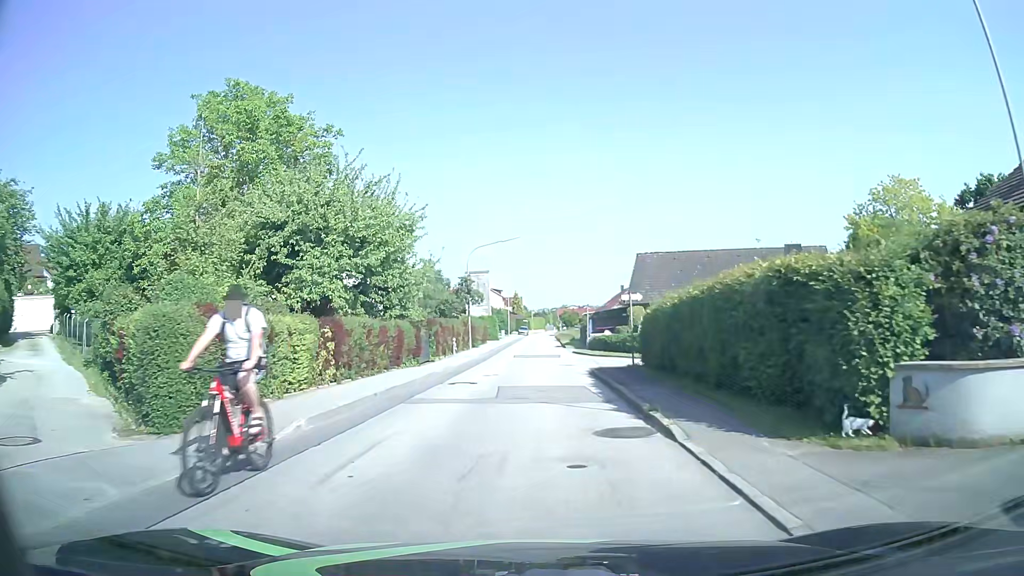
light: Day
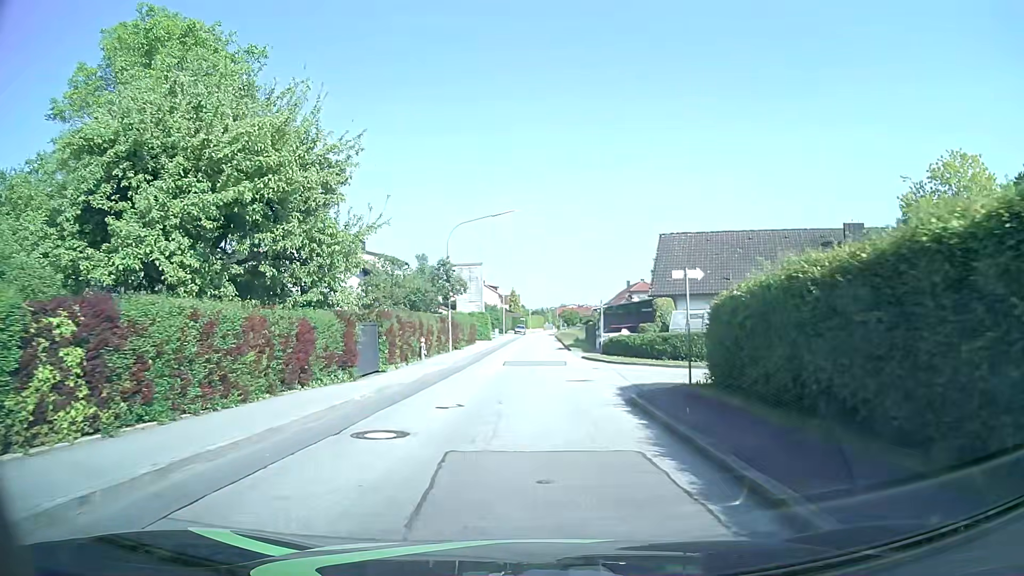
(-0.1, +9.6) m; 0°
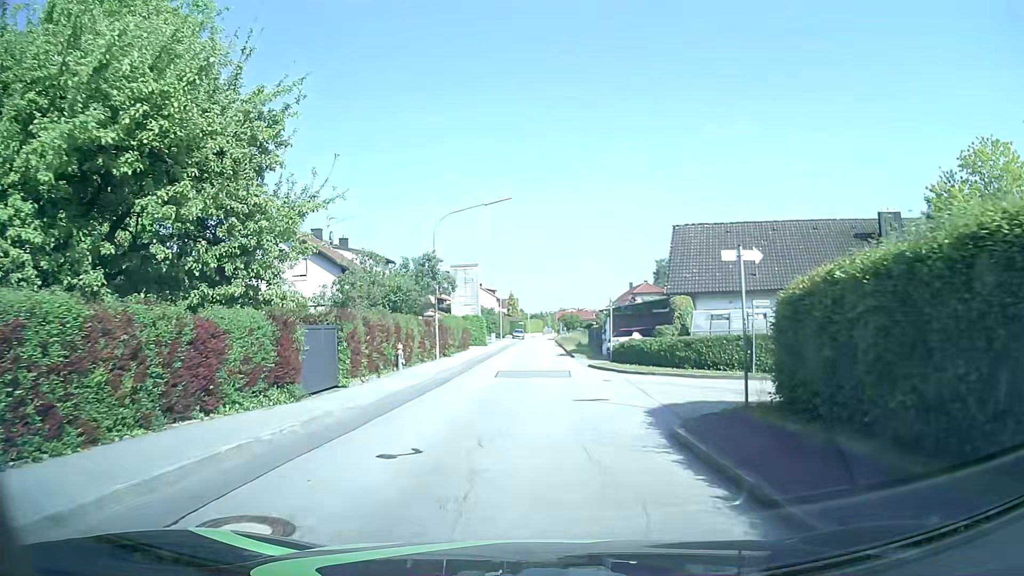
(0.0, +4.3) m; +2°
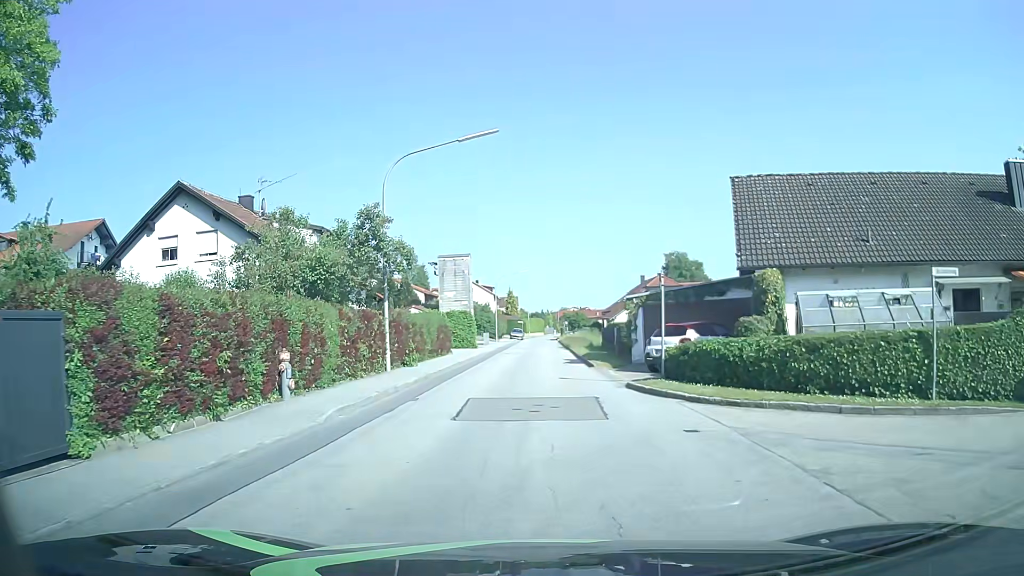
(-0.2, +10.6) m; -1°
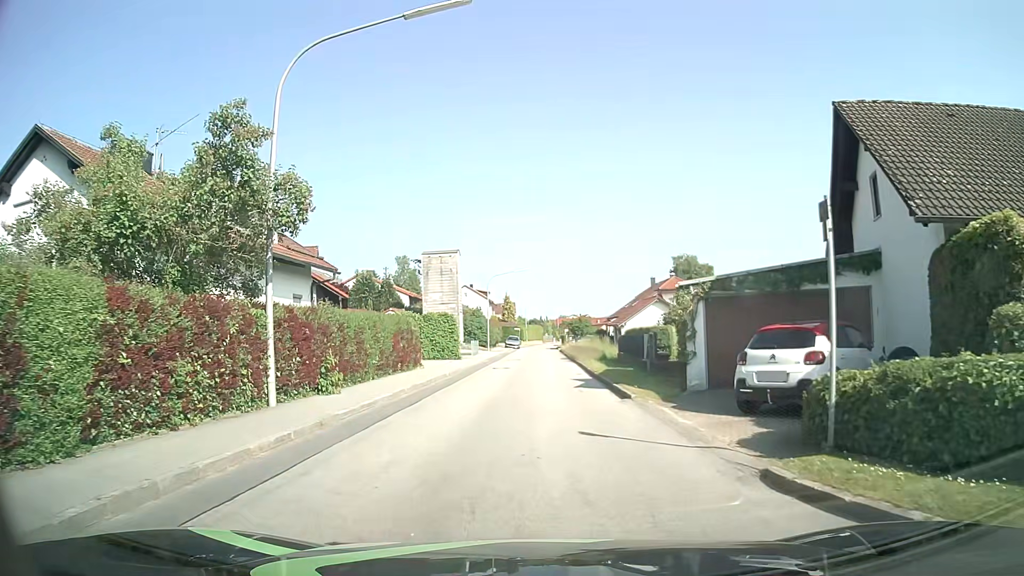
(0.0, +9.5) m; 0°
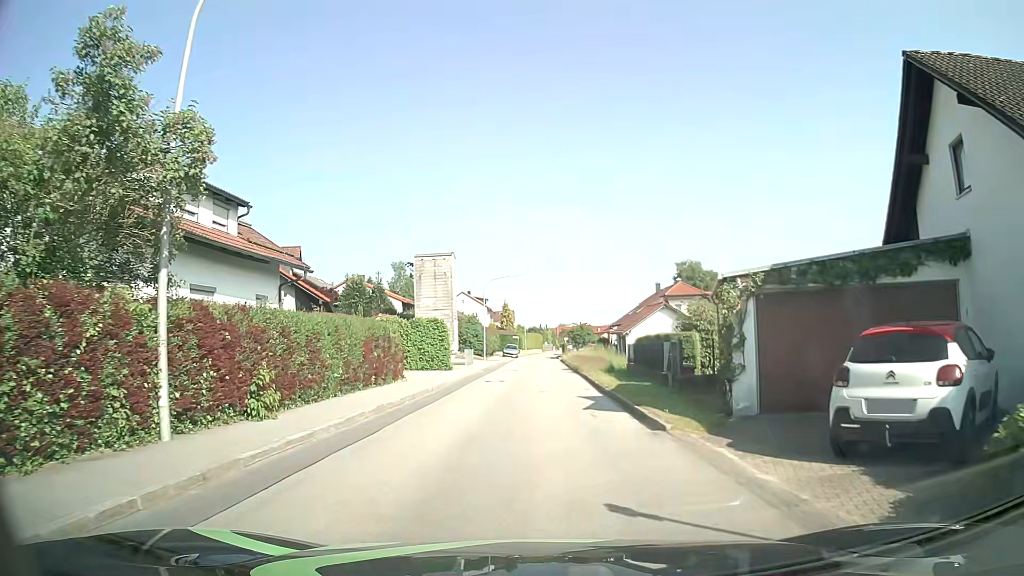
(0.0, +3.8) m; 0°
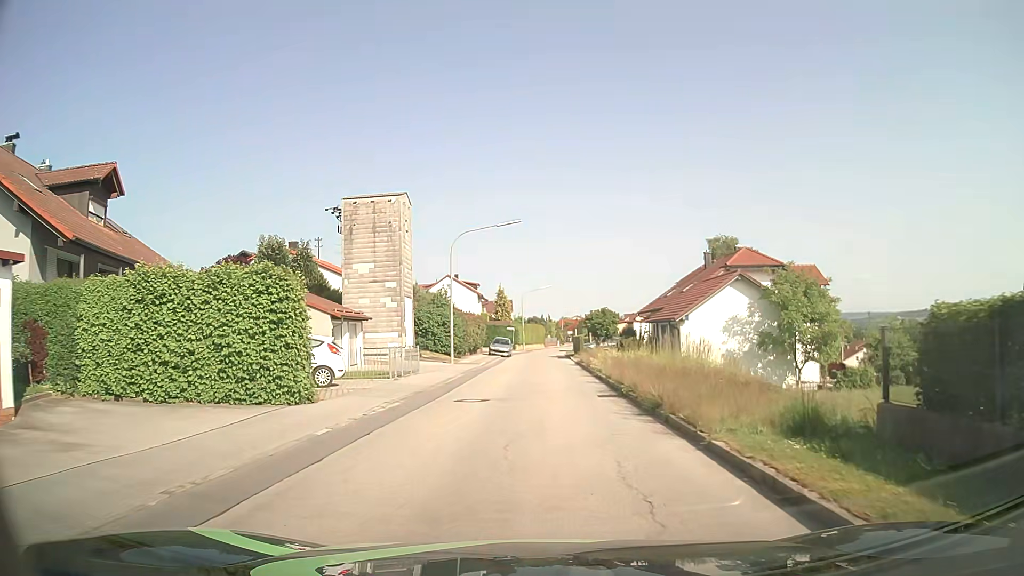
(+0.1, +23.0) m; 0°
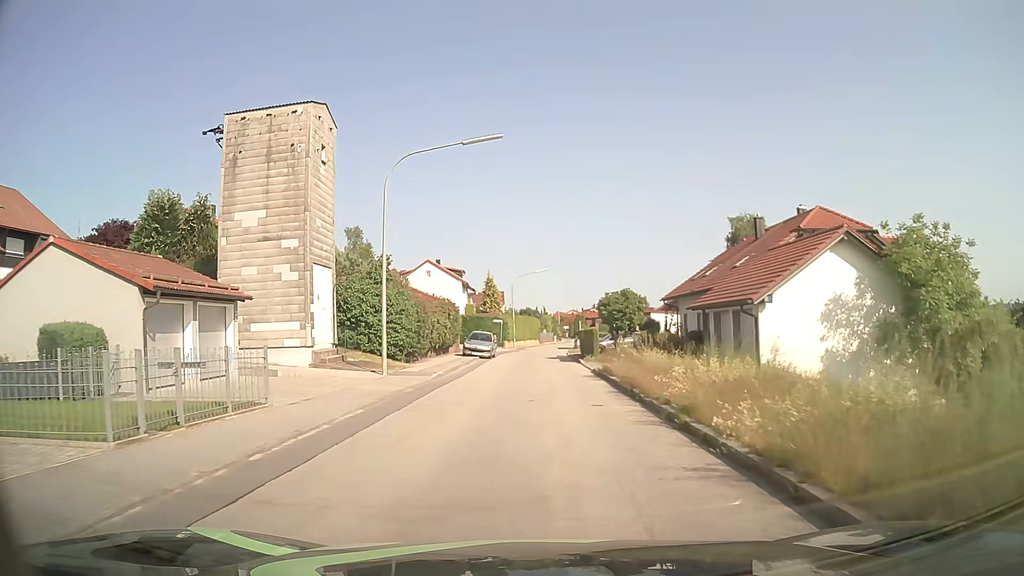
(+0.1, +14.7) m; 0°
(0, +10) (0, +20) (0, +30) (0, +40) (0, +50) (+1, +60) (+2, +70) (+3, +80) (+5, +90) (+7, +99) m
